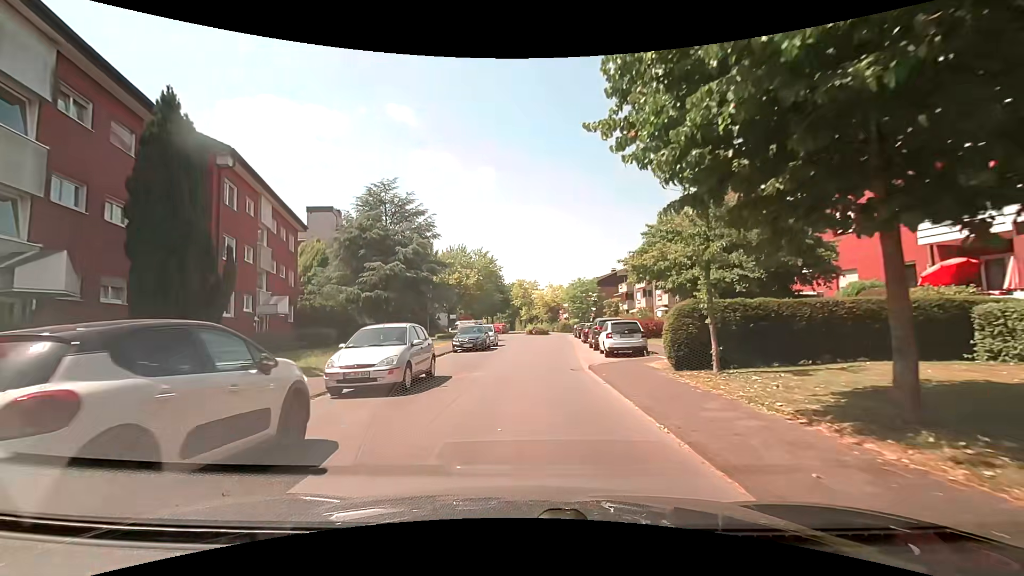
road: residential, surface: paved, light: Day
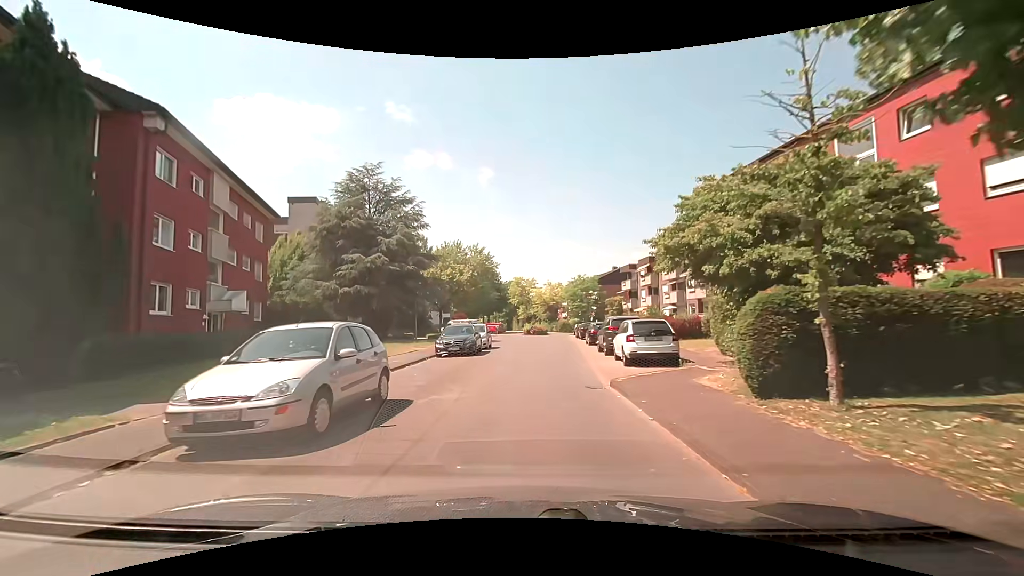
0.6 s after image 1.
(+0.1, +4.5) m; 0°
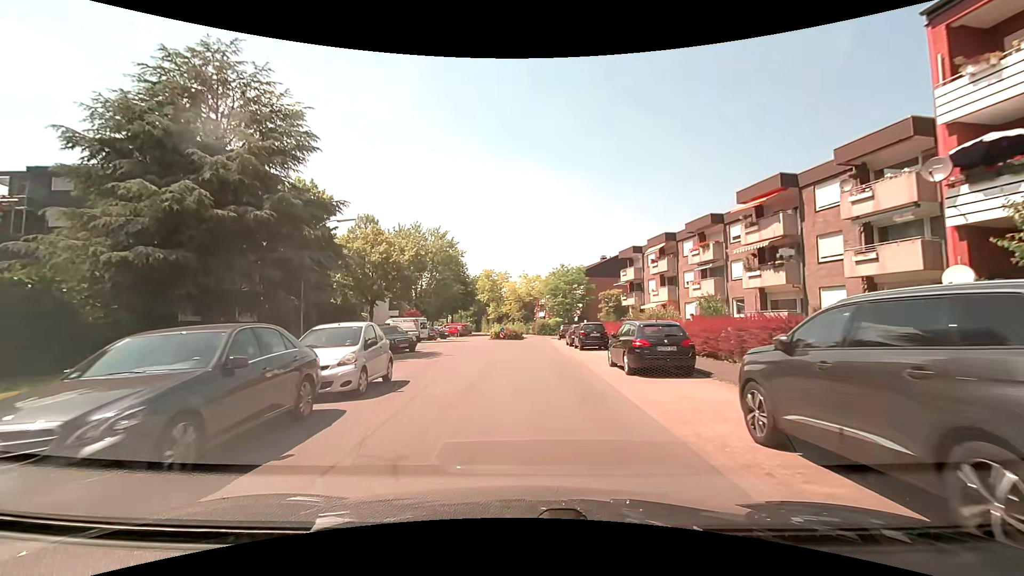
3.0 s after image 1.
(+1.0, +18.6) m; +4°
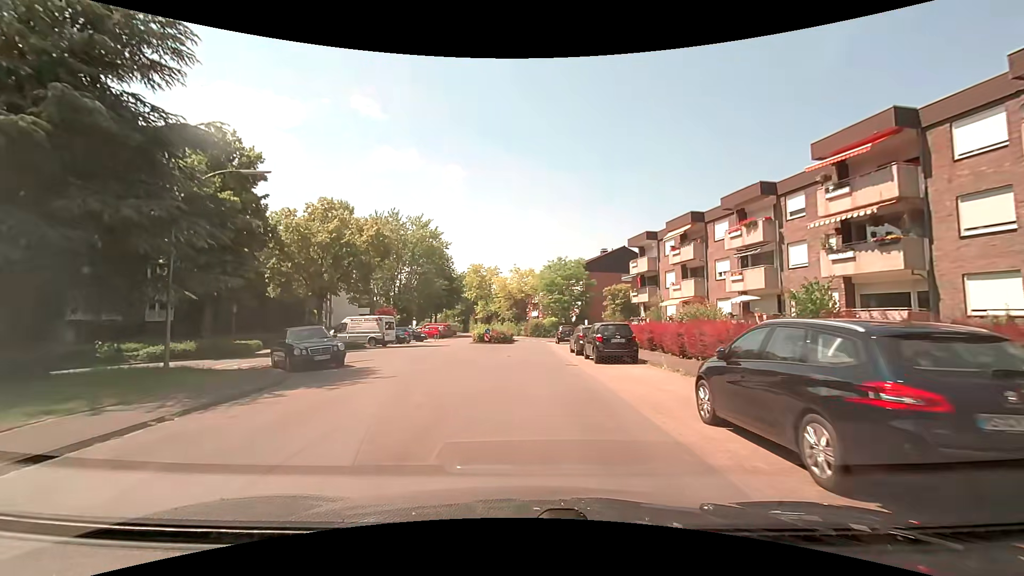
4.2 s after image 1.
(+0.1, +9.3) m; +2°
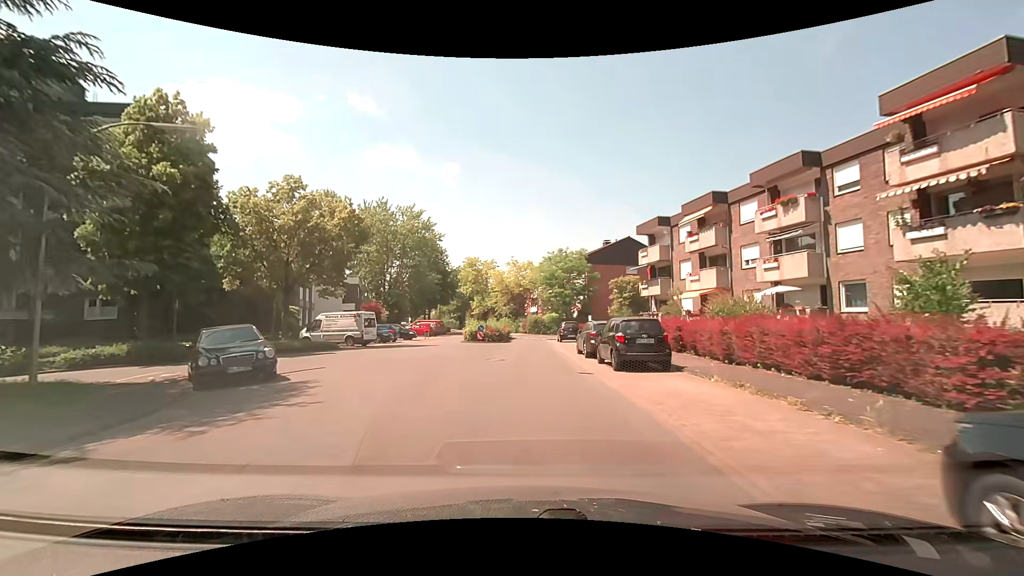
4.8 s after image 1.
(-0.1, +4.6) m; -1°
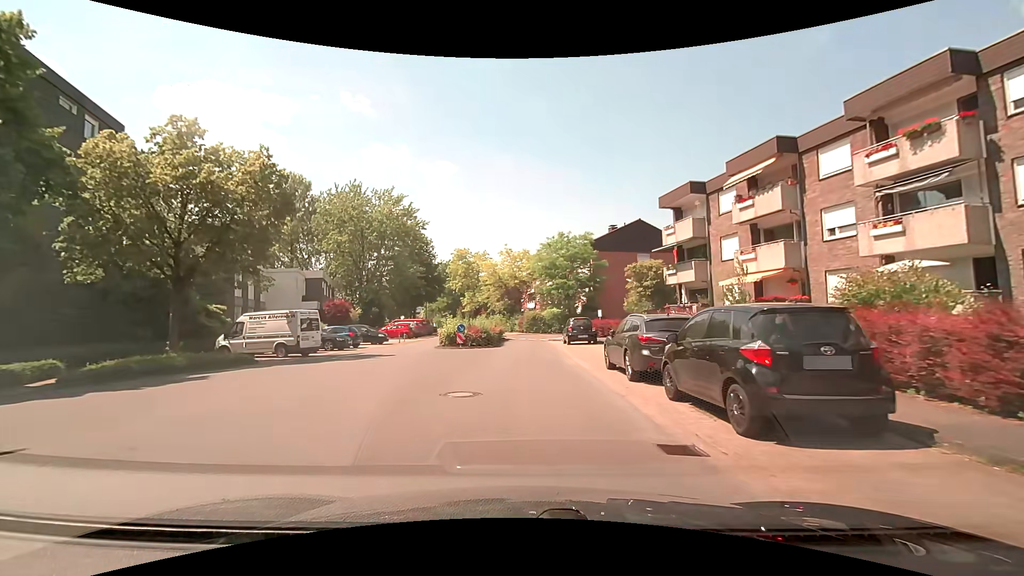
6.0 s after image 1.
(0.0, +8.9) m; +1°
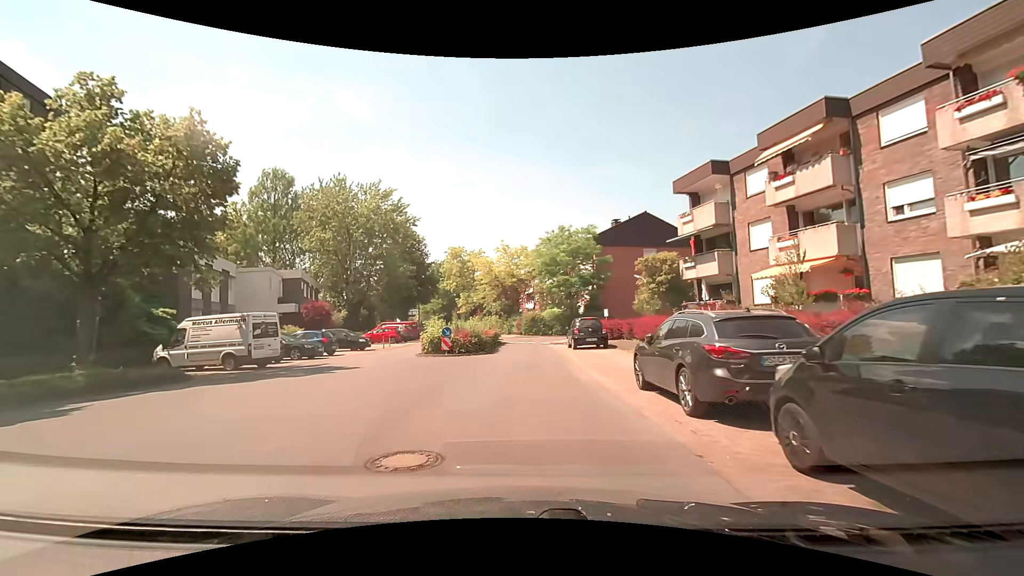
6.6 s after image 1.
(0.0, +4.1) m; 0°
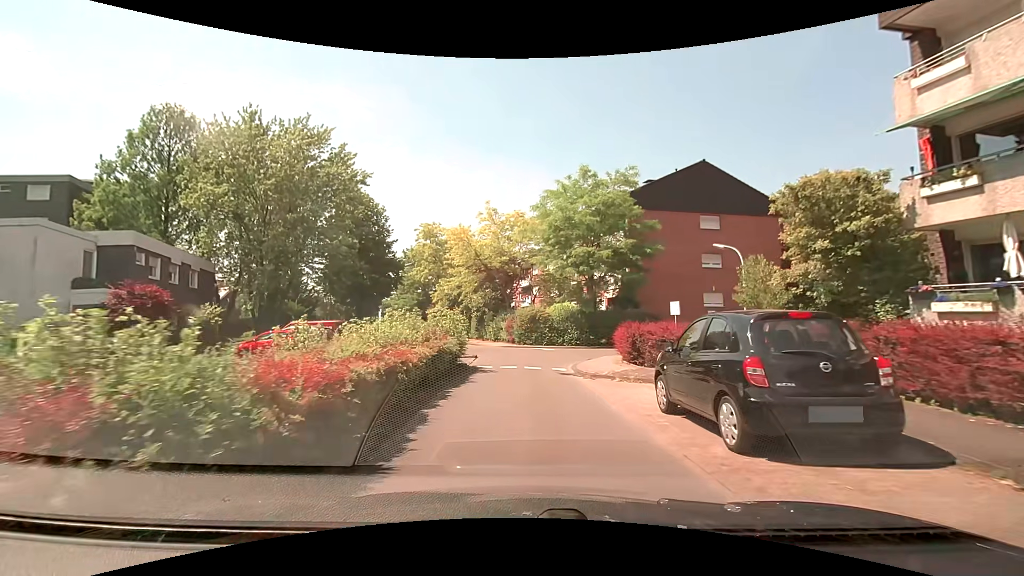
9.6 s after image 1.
(-0.3, +18.4) m; -1°
